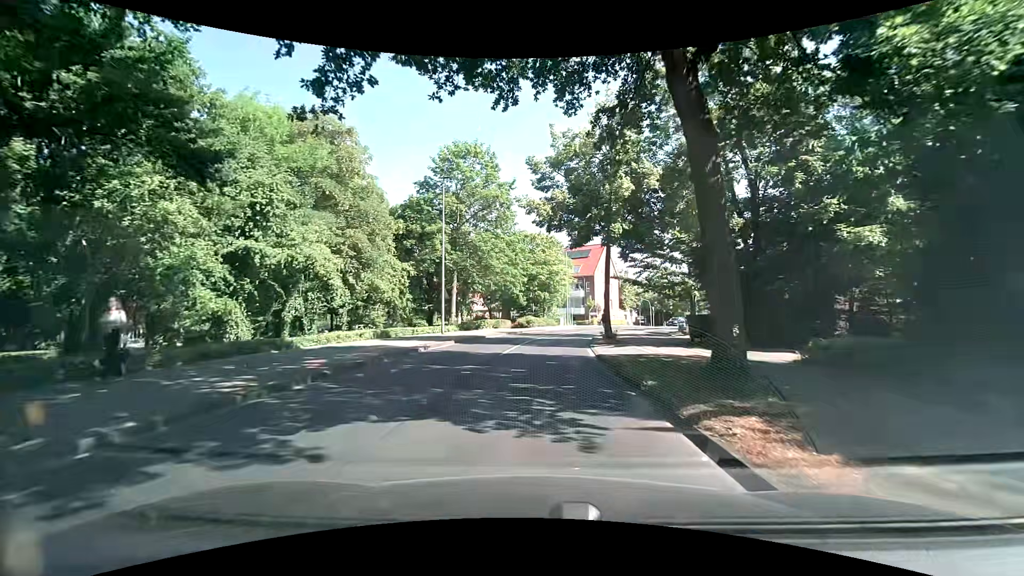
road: tertiary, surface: asphalt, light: Day
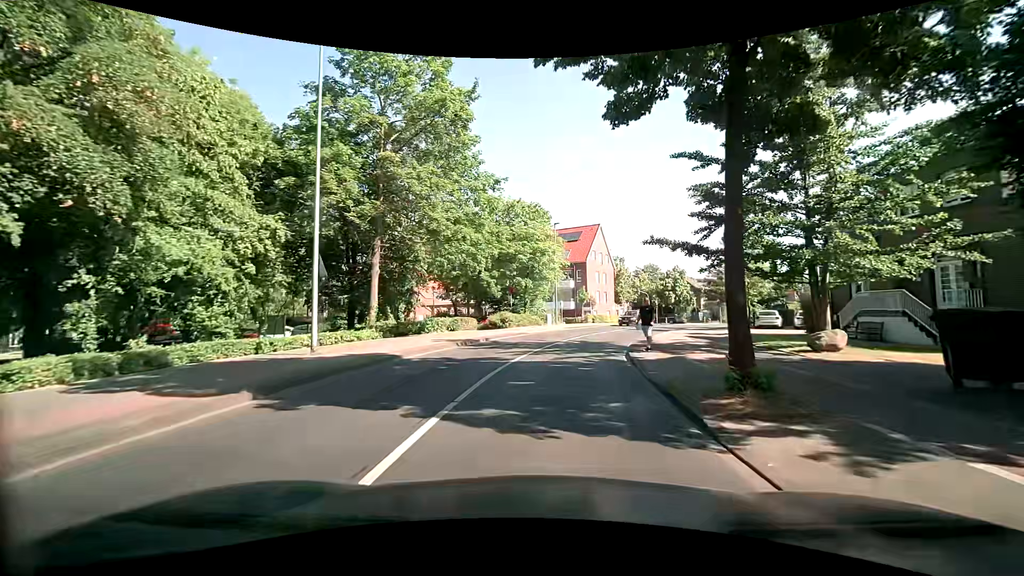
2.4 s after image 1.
(+0.3, +16.6) m; +1°
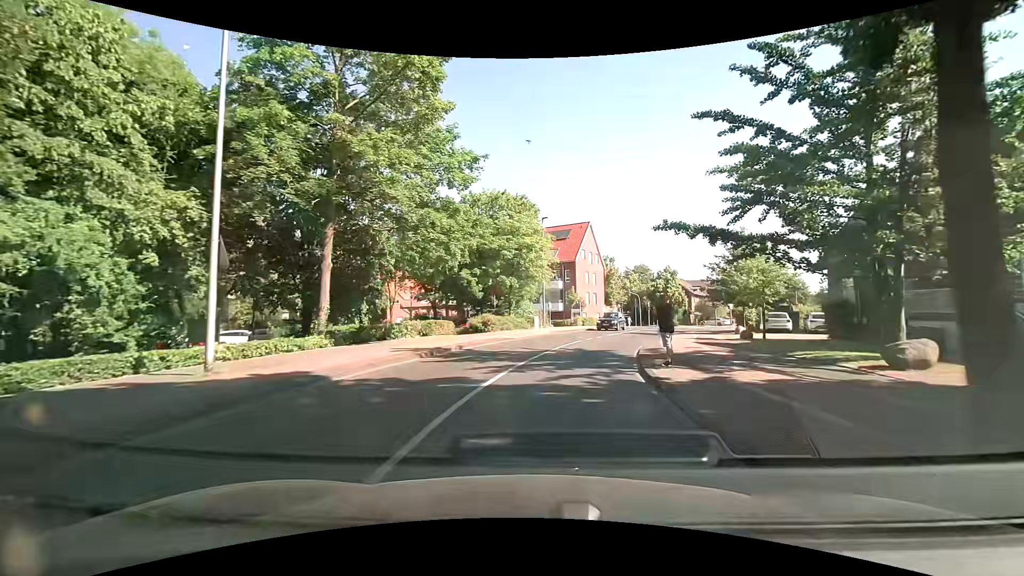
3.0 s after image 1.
(+0.1, +4.2) m; +2°
(+1, +10) (+2, +20) (+5, +29) (+9, +39) (+14, +47) (+20, +55) (+27, +63) (+33, +70) (+40, +77) (+46, +85) m
